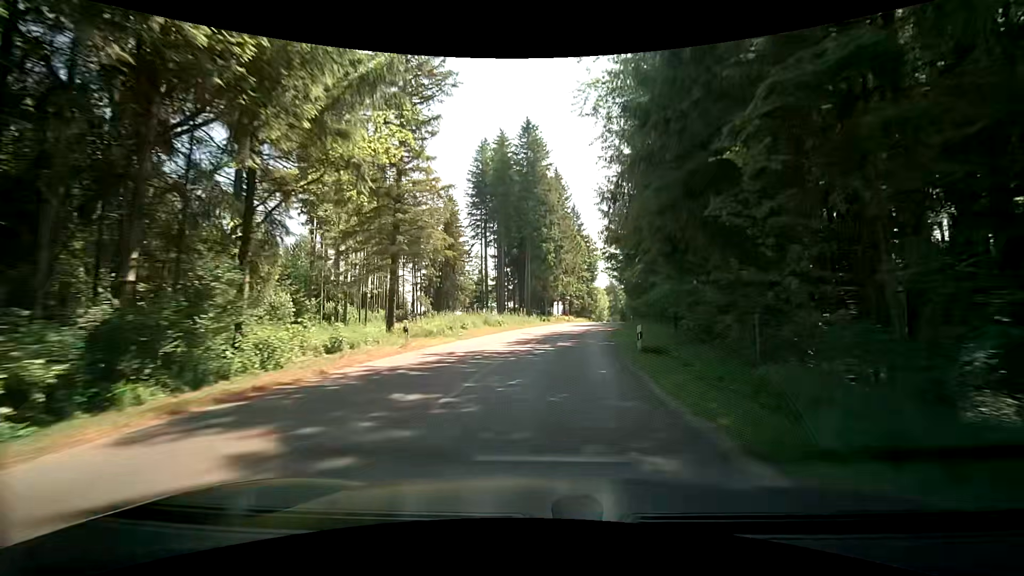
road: tertiary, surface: asphalt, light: Day
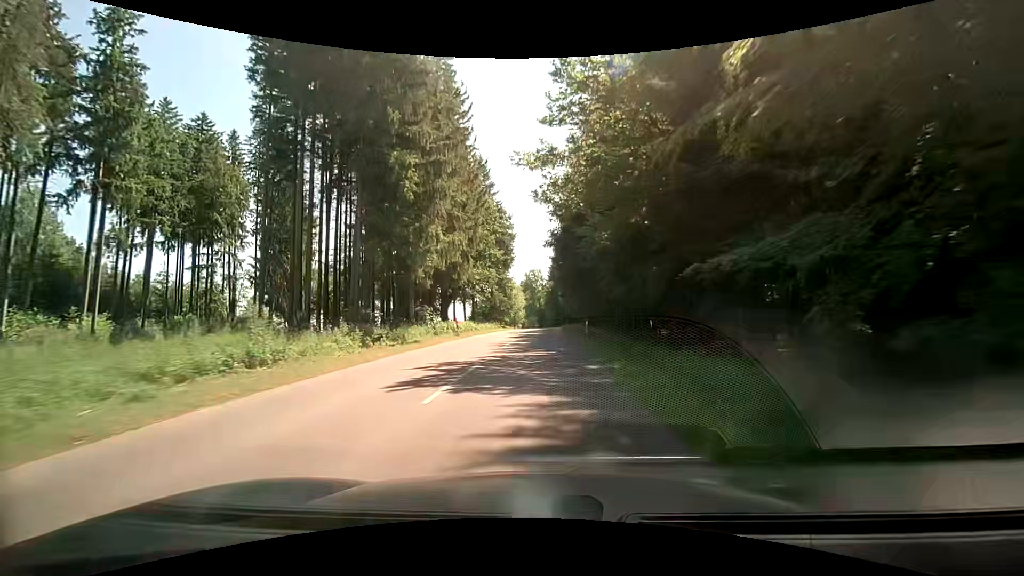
(+3.4, +35.2) m; +9°
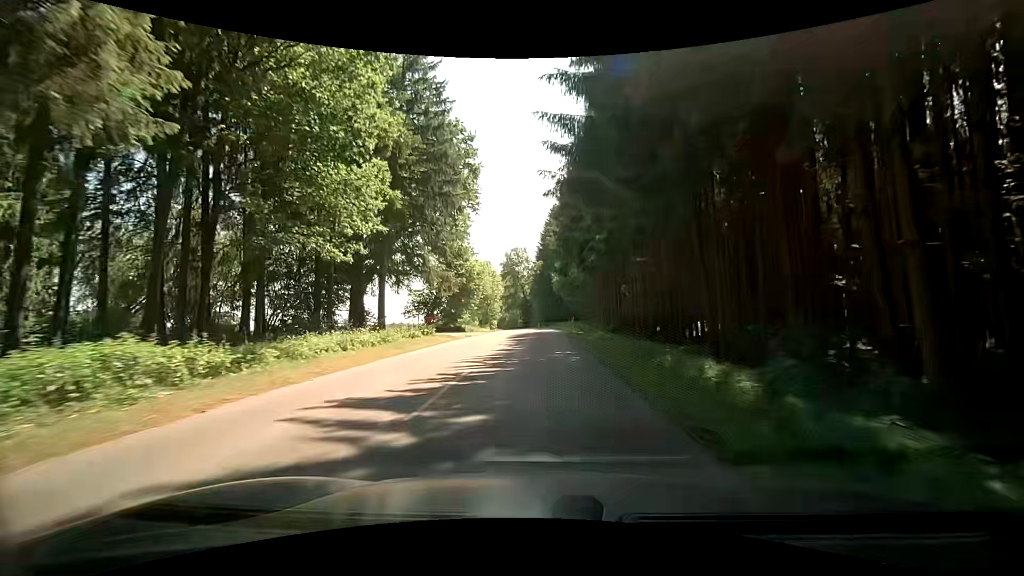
(+1.4, +37.5) m; +3°
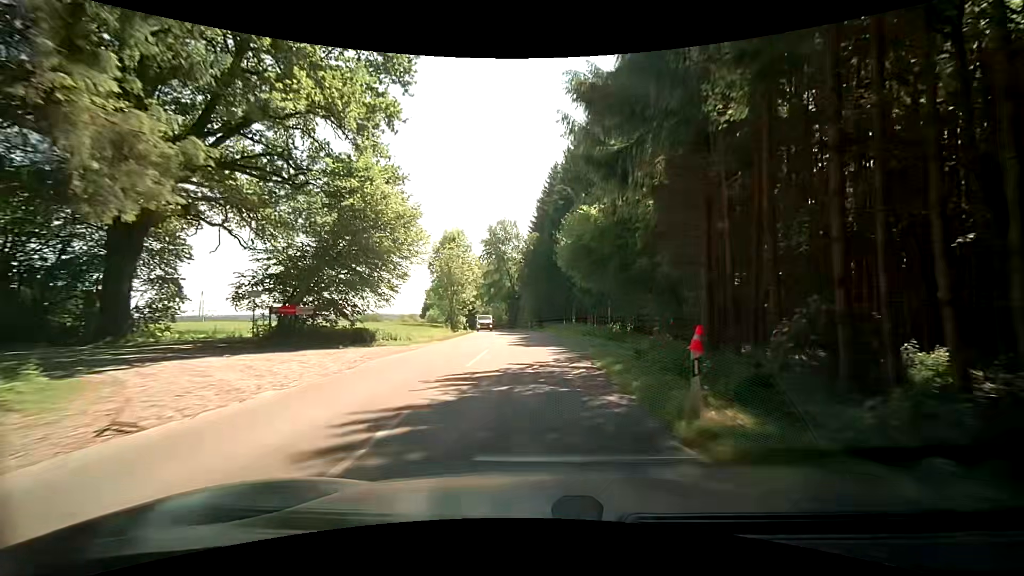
(-0.1, +29.0) m; +1°
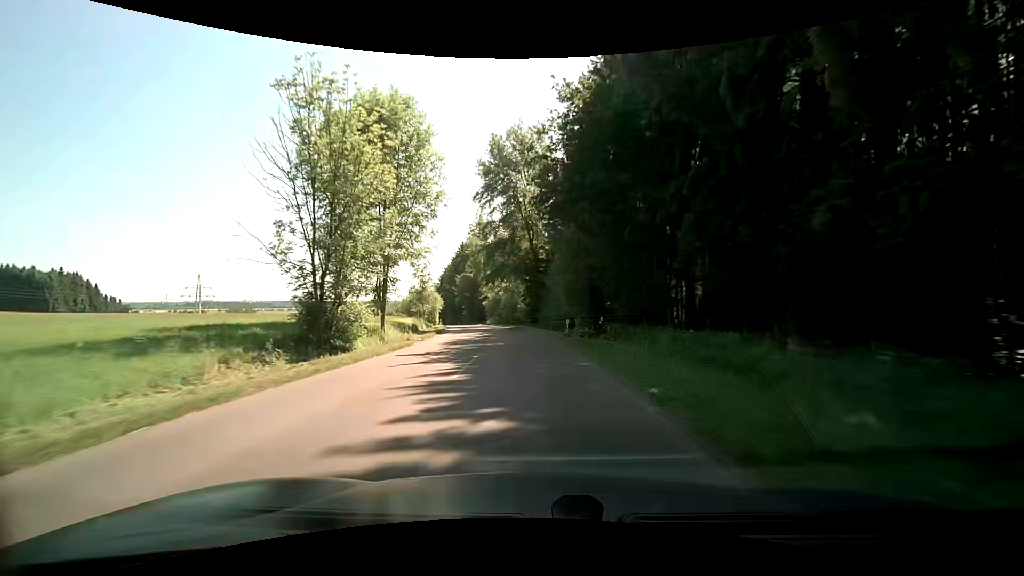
(-1.1, +39.5) m; -4°
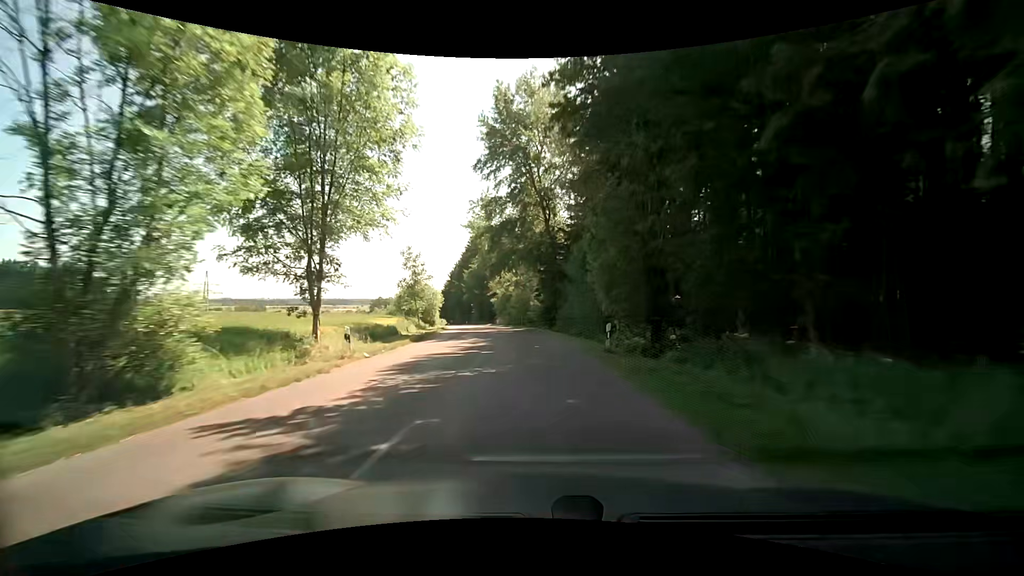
(-0.1, +10.1) m; -1°
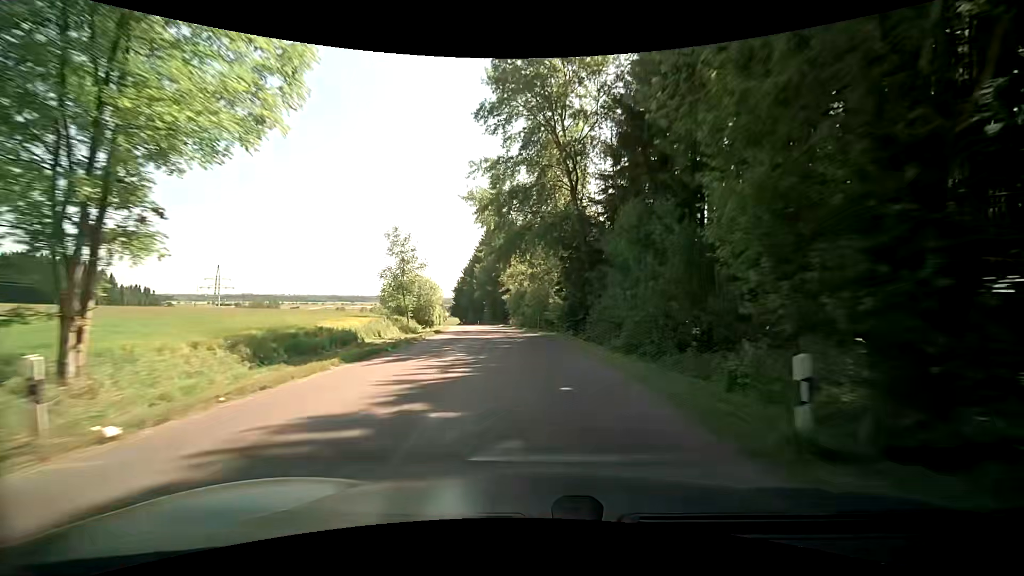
(-0.2, +10.2) m; -2°
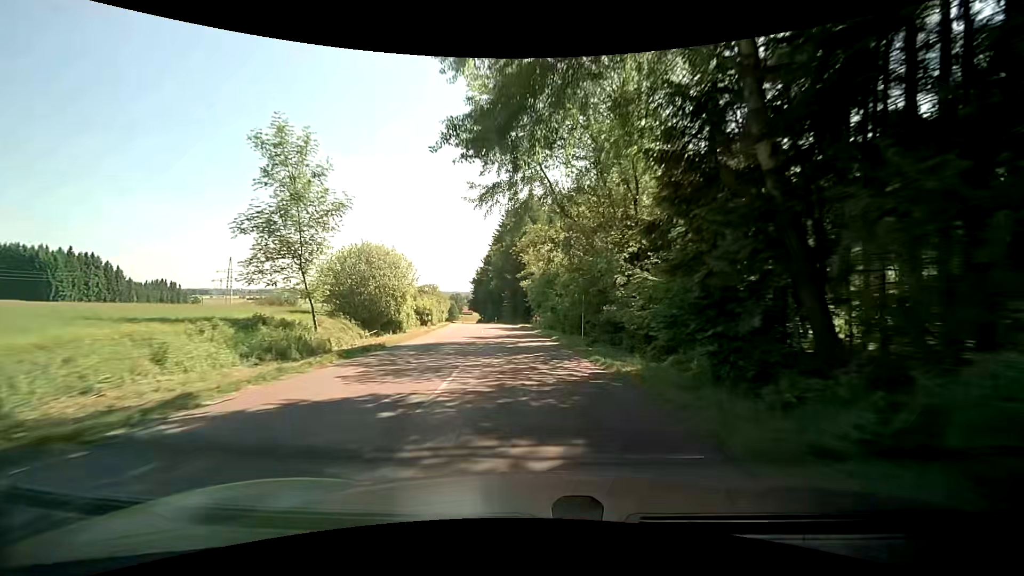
(-0.5, +20.1) m; -3°
(0, +10) (-1, +20) (-2, +30) (-3, +40) (-4, +50) (-5, +60) (-7, +70) (-8, +79) (-10, +89) (-12, +99) m
